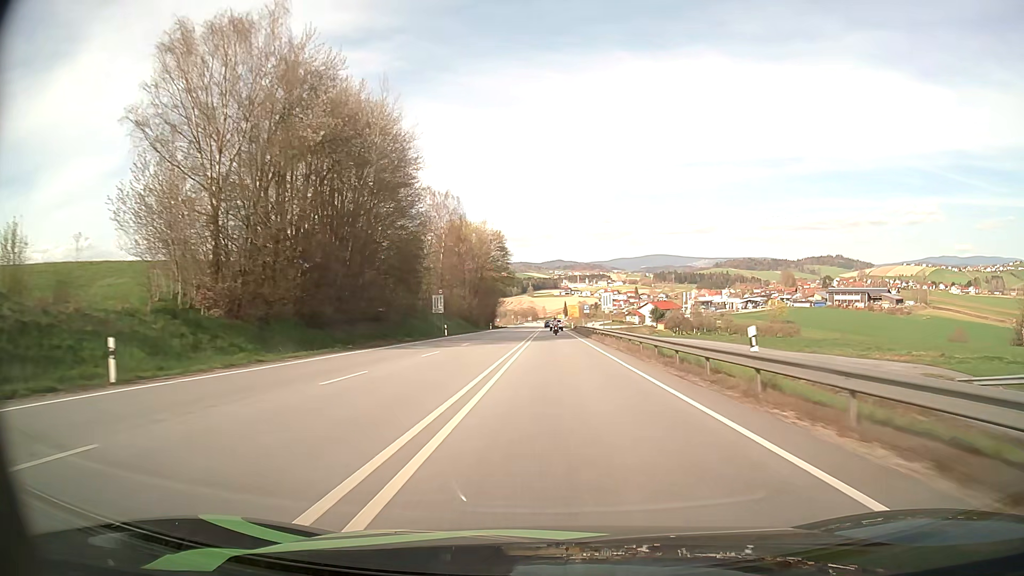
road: primary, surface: asphalt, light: Day
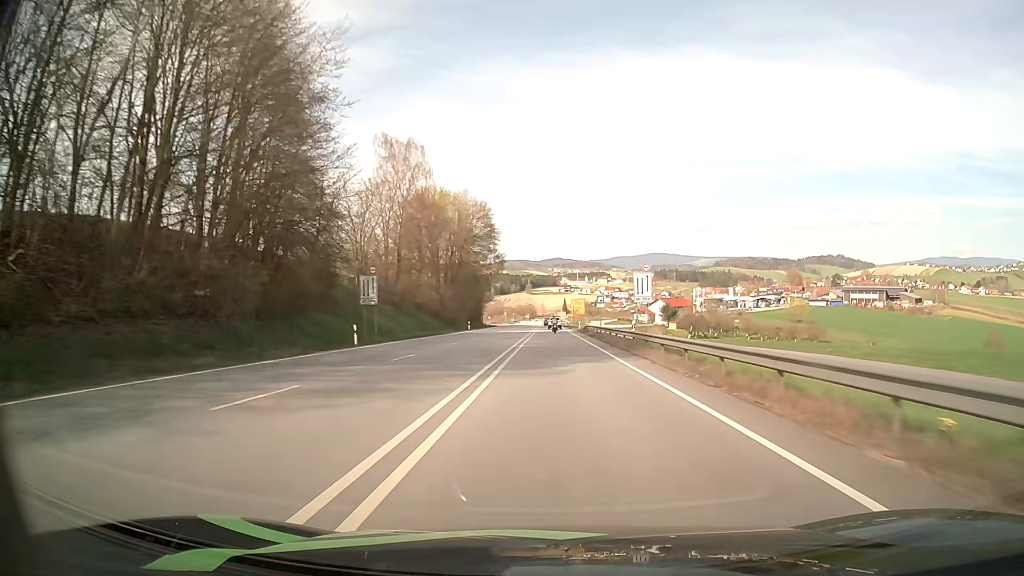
(+0.1, +29.1) m; 0°
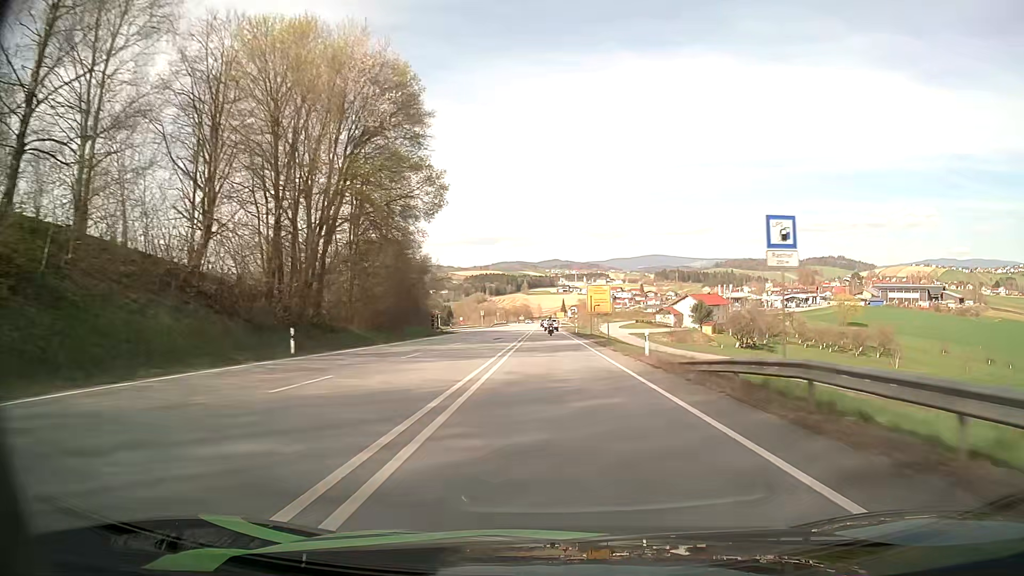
(0.0, +57.4) m; 0°
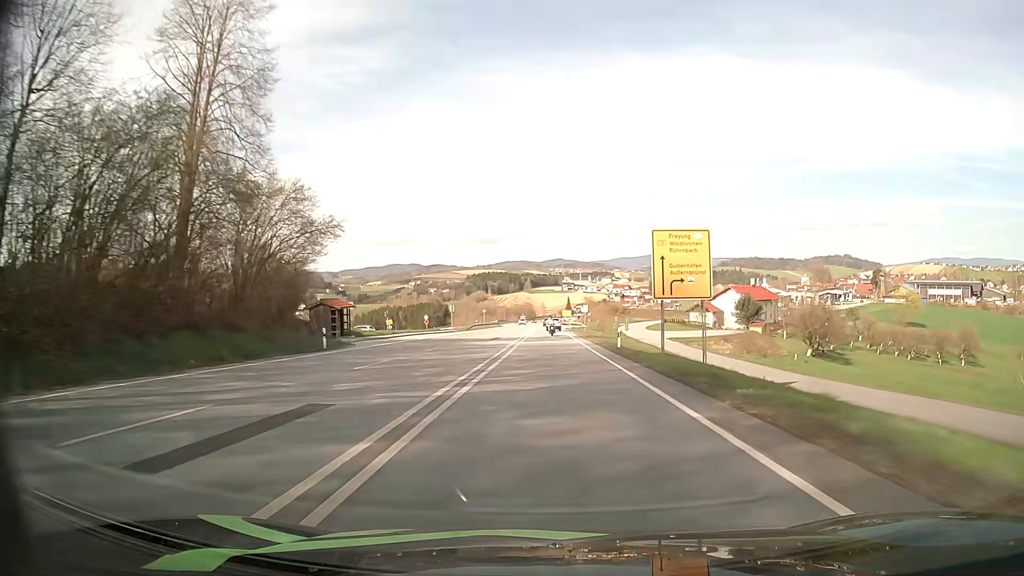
(+0.1, +42.5) m; 0°
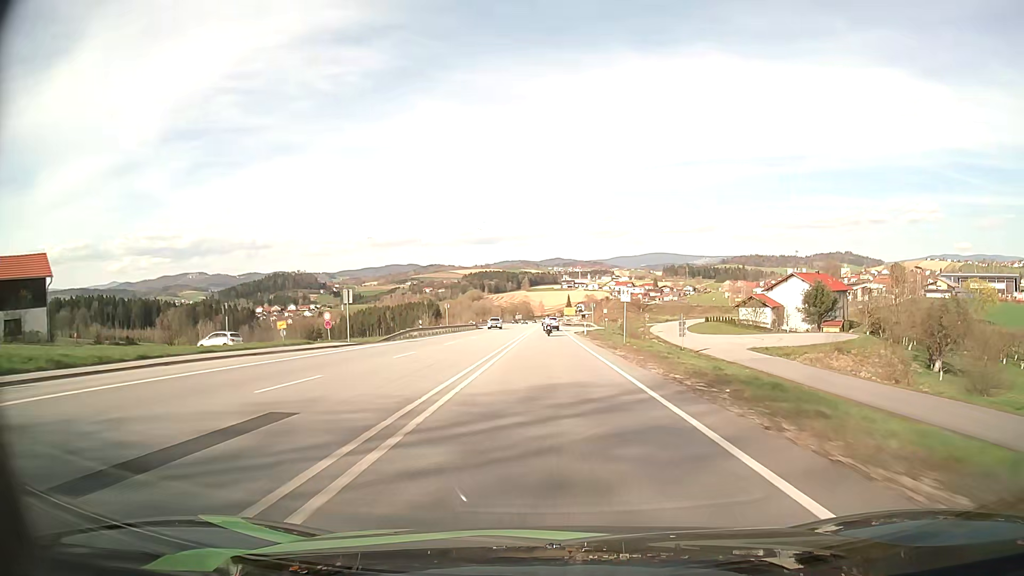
(-0.1, +41.9) m; 0°
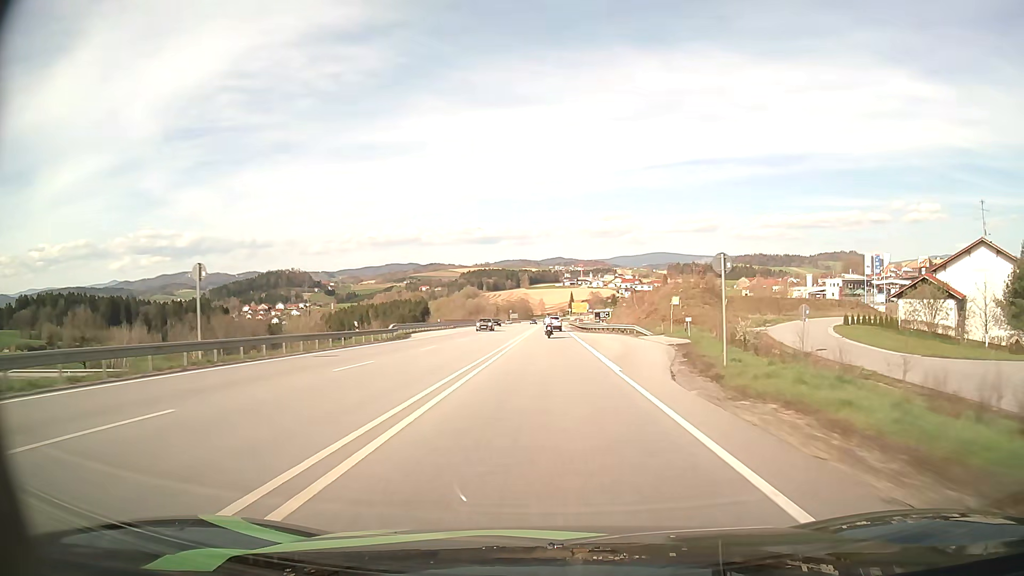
(0.0, +54.8) m; 0°
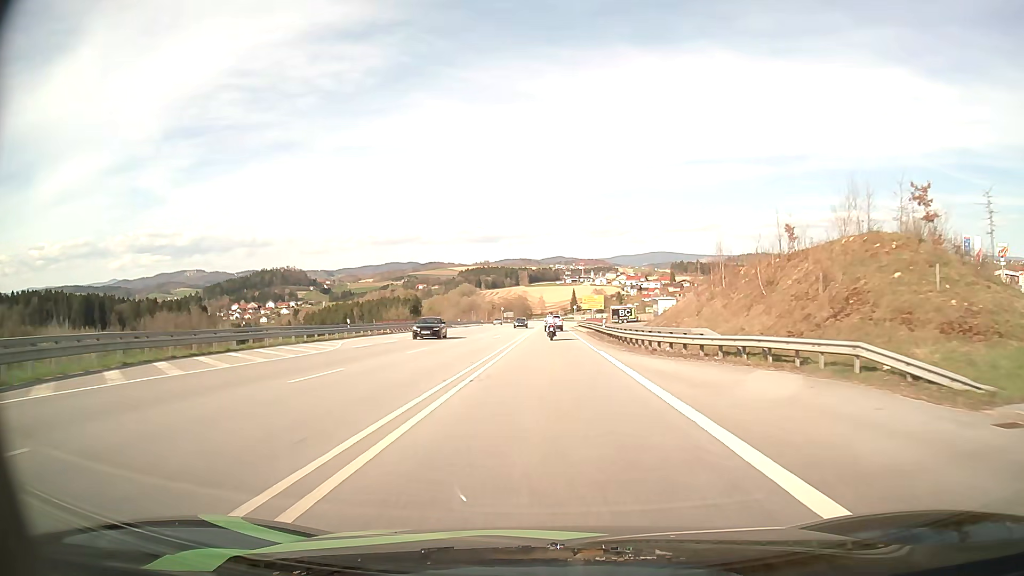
(0.0, +39.5) m; 0°
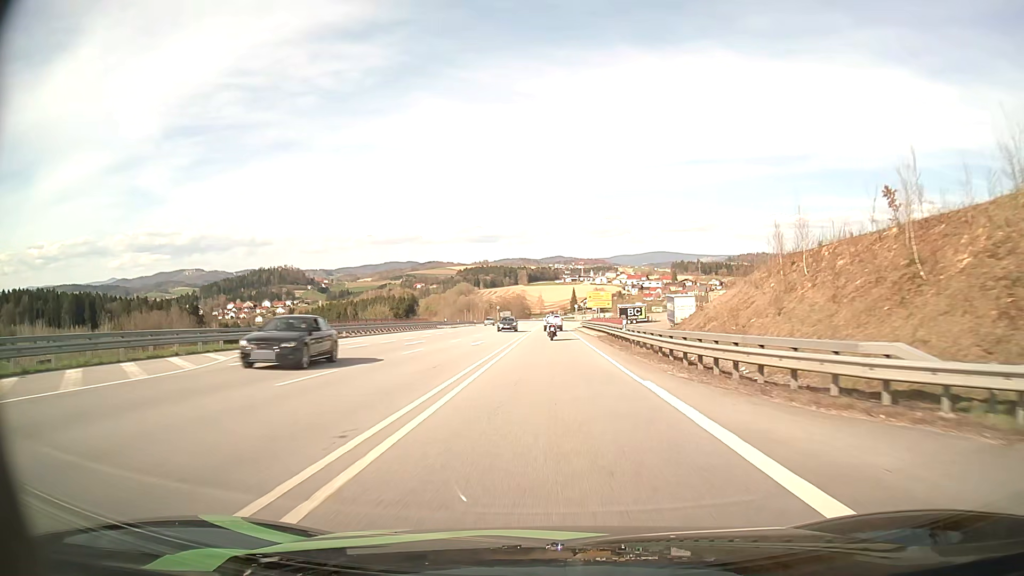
(0.0, +12.6) m; 0°
(0, +10) (0, +20) (0, +30) (0, +40) (0, +50) (0, +60) (0, +70) (0, +80) (+1, +90) (+1, +100) m
